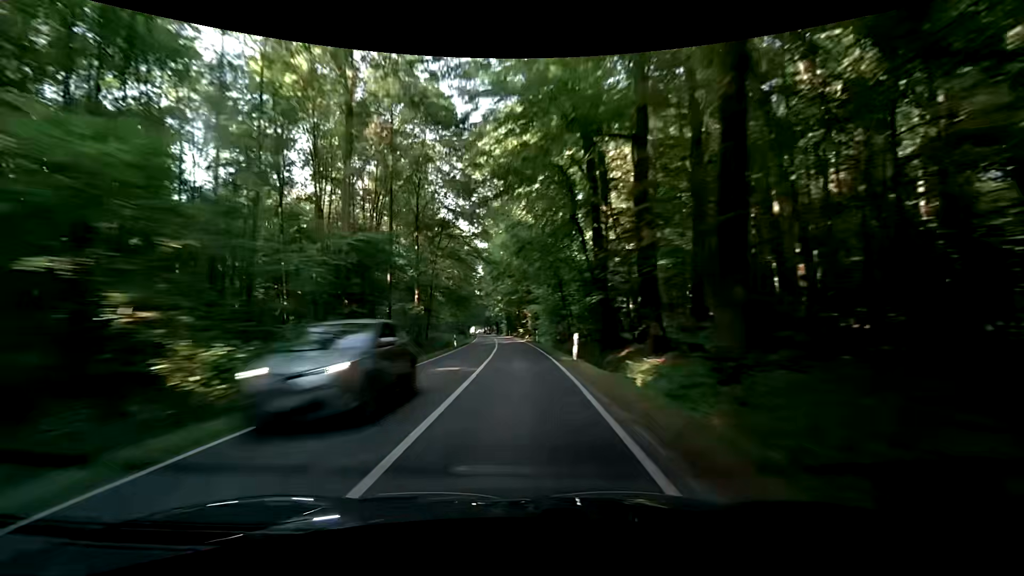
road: secondary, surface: asphalt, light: Day
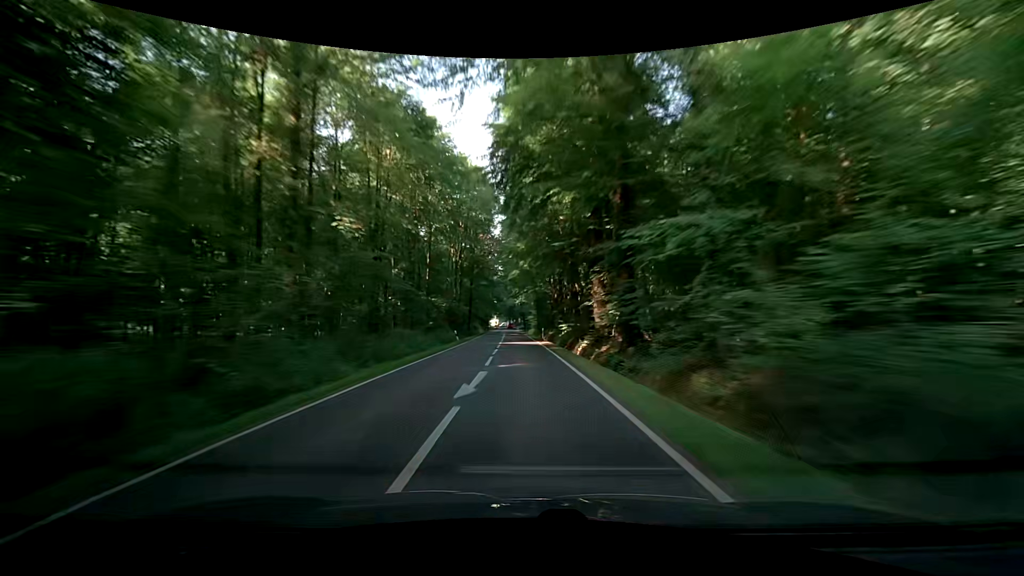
(-3.1, +51.3) m; -5°
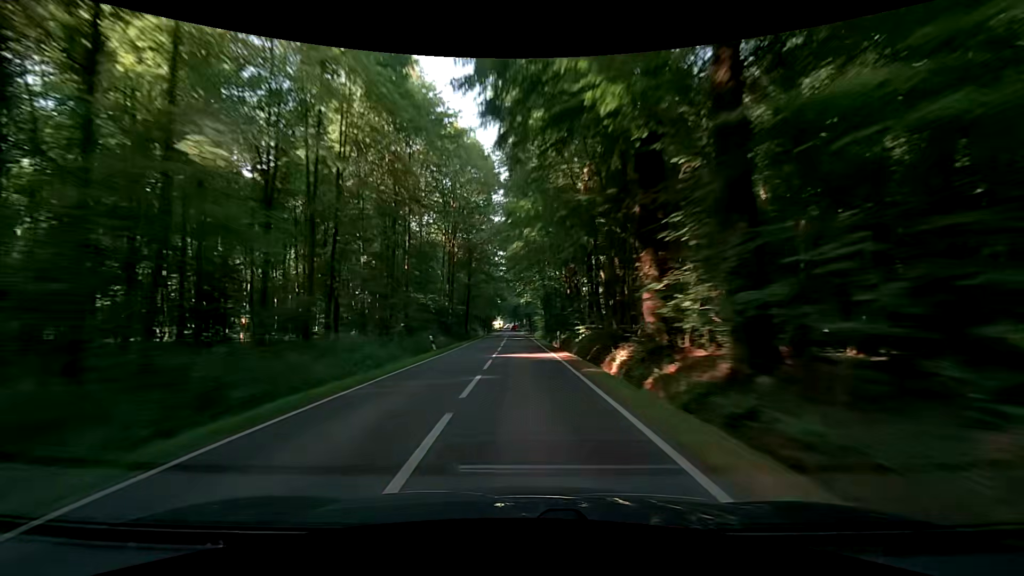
(-0.1, +12.5) m; -1°
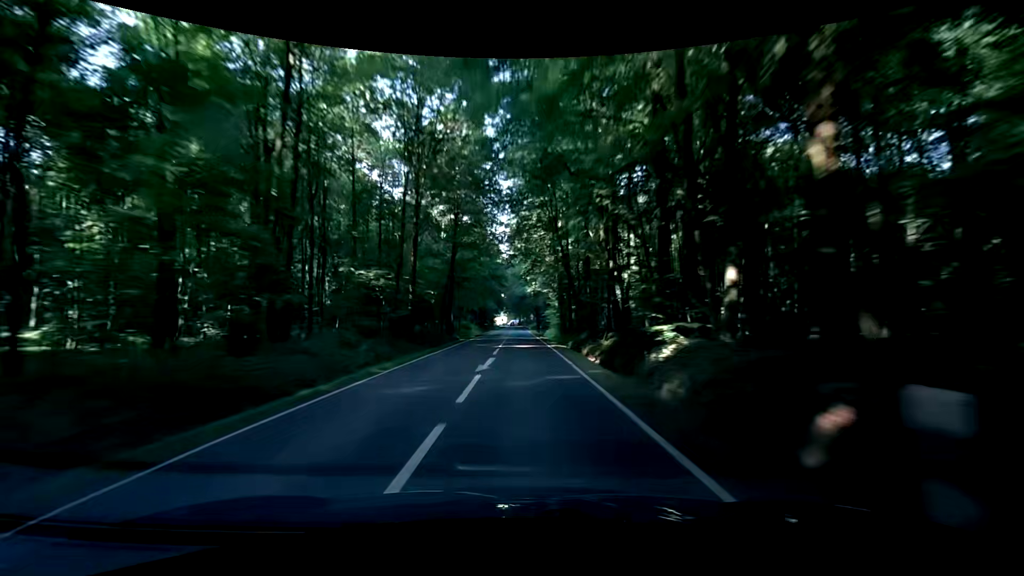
(-0.3, +24.7) m; 0°
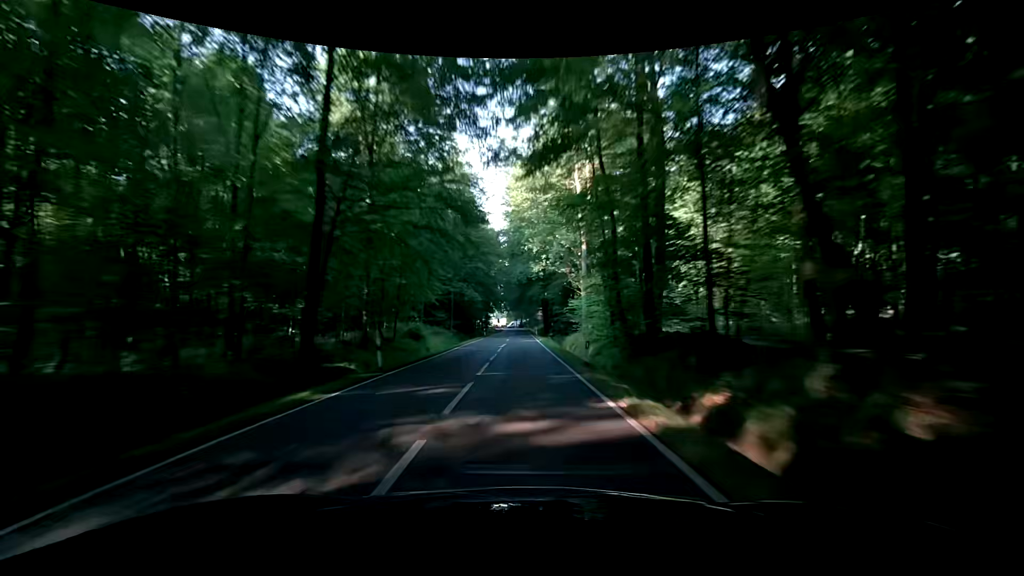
(0.0, +36.5) m; -1°
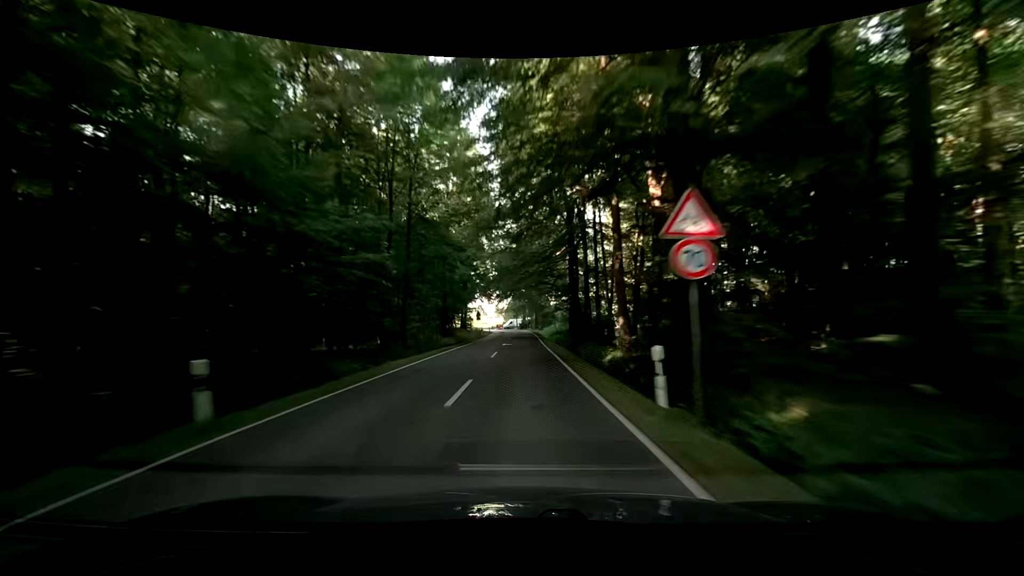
(0.0, +59.3) m; 0°
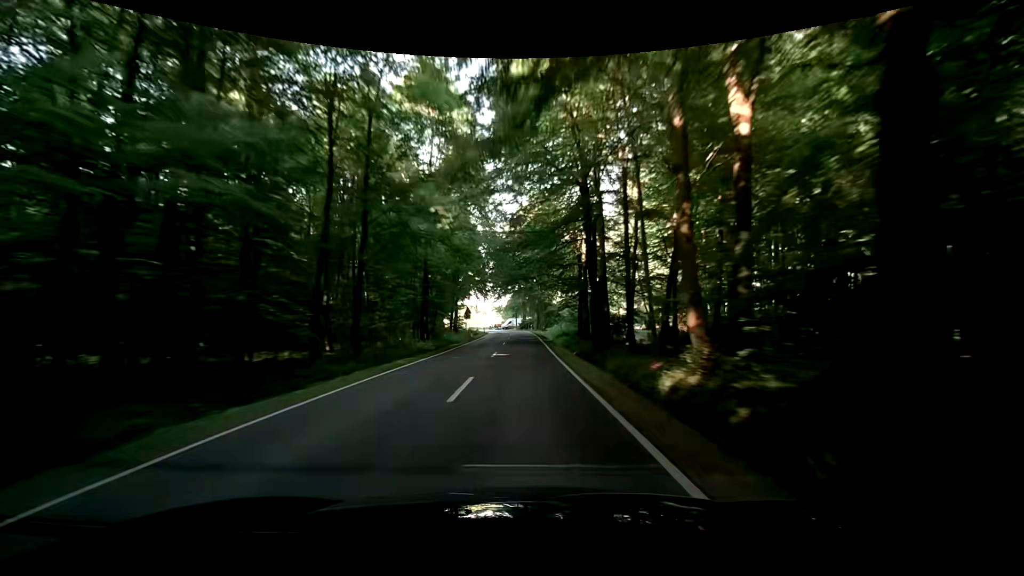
(-0.1, +11.6) m; -1°
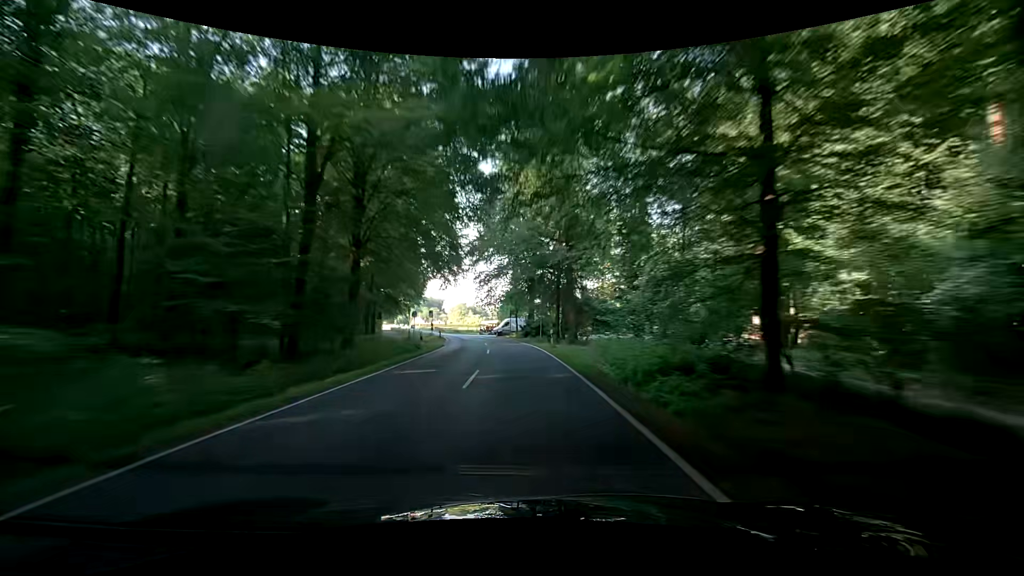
(+0.8, +45.9) m; -1°
(0, +10) (0, +20) (0, +30) (-1, +40) (-2, +50) (-3, +60) (-5, +70) (-7, +79) (-9, +89) (-12, +99) m
